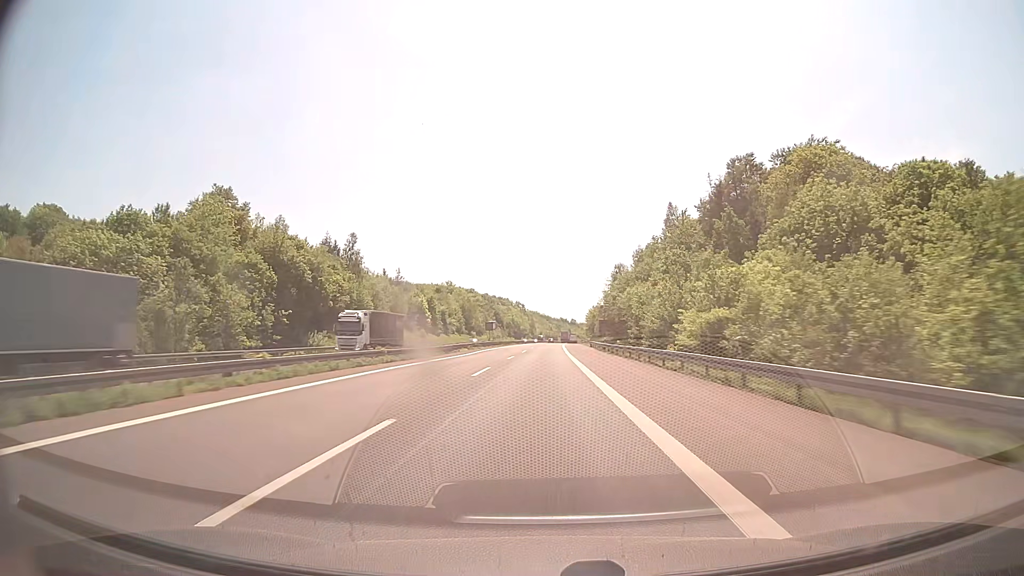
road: motorway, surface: concrete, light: Day
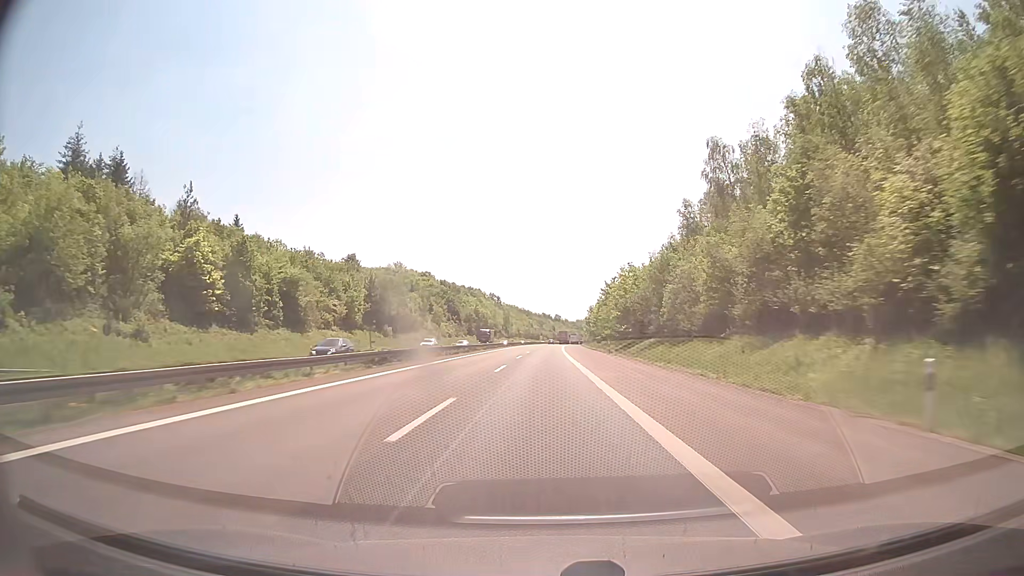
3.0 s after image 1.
(+1.3, +103.2) m; +2°
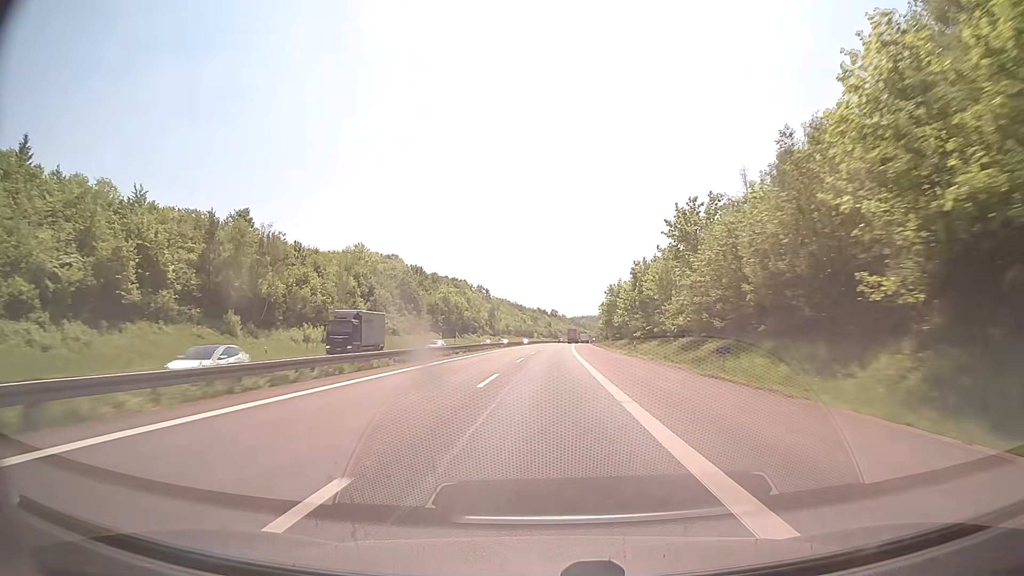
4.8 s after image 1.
(+0.4, +62.0) m; +1°
(0, +10) (0, +20) (0, +30) (0, +40) (0, +50) (0, +60) (0, +70) (0, +80) (0, +90) (0, +100) m
